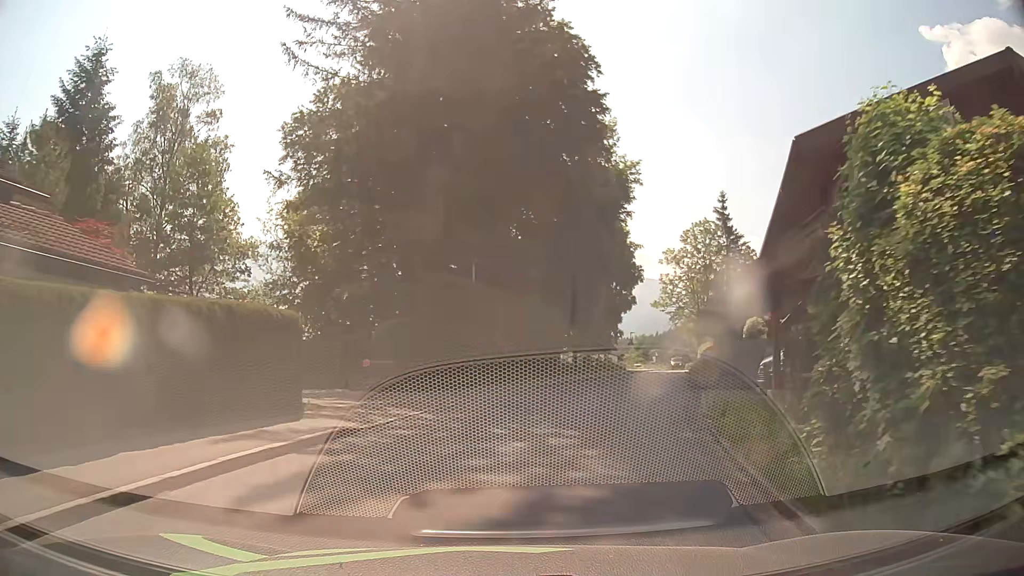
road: tertiary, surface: asphalt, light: Day
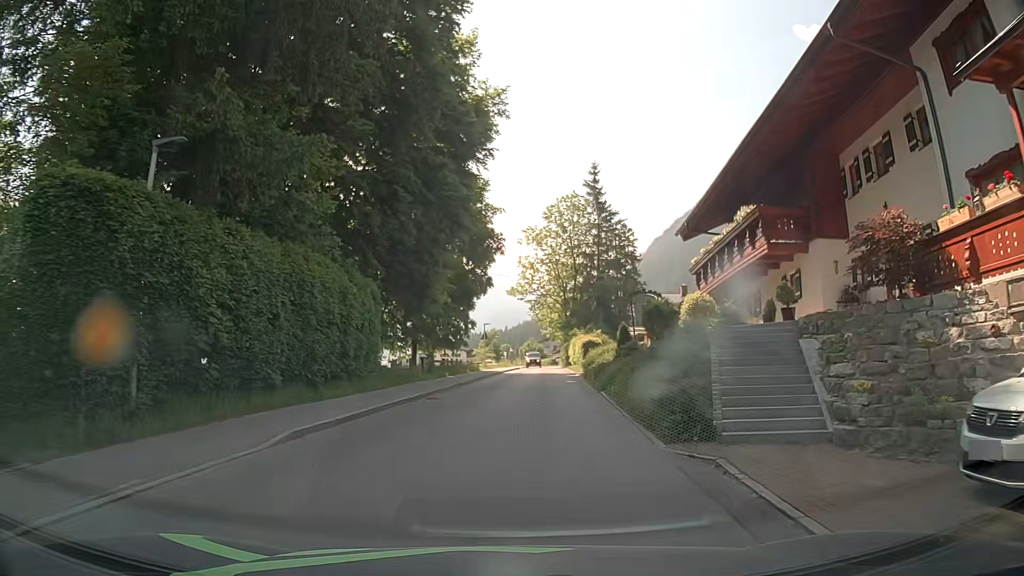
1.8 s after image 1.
(+1.6, +13.8) m; +13°
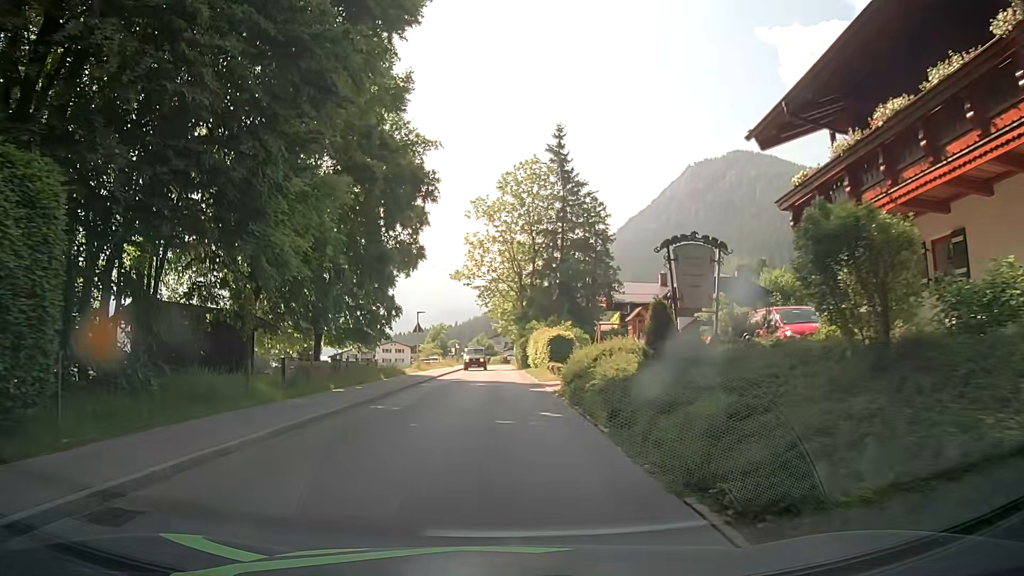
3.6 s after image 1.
(+0.6, +14.1) m; +3°
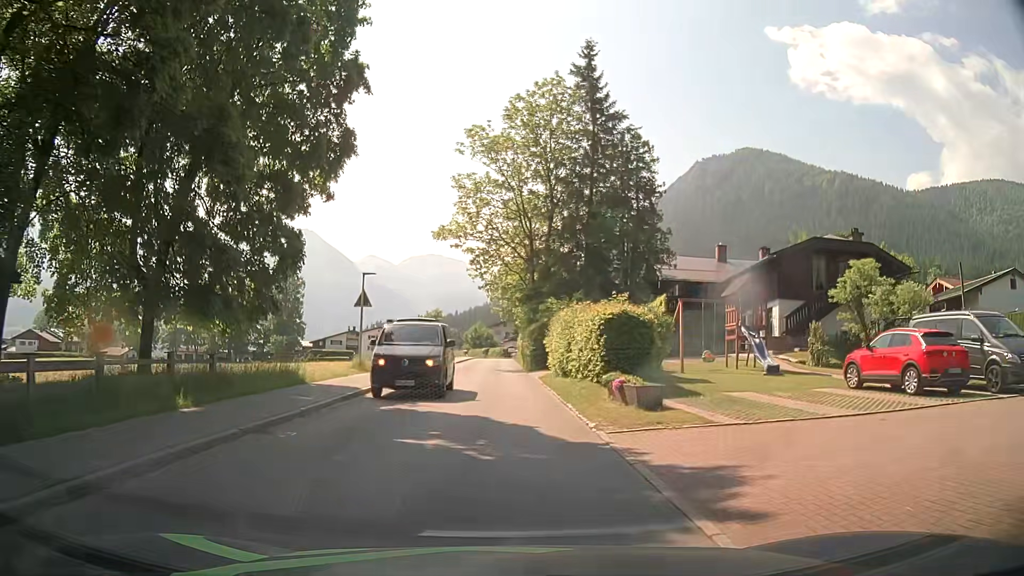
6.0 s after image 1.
(+0.2, +19.0) m; +2°
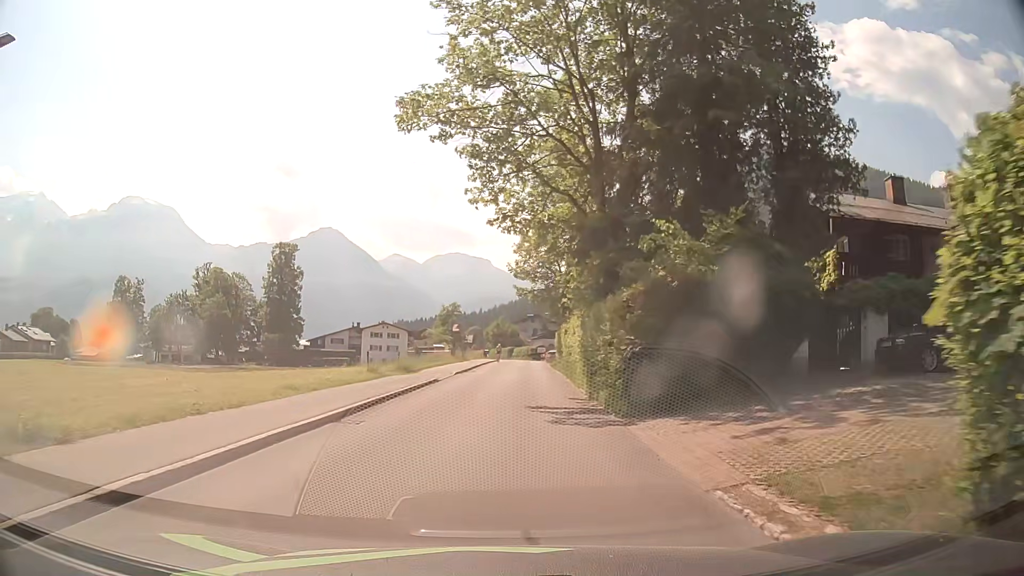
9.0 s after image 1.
(-0.8, +23.7) m; -3°
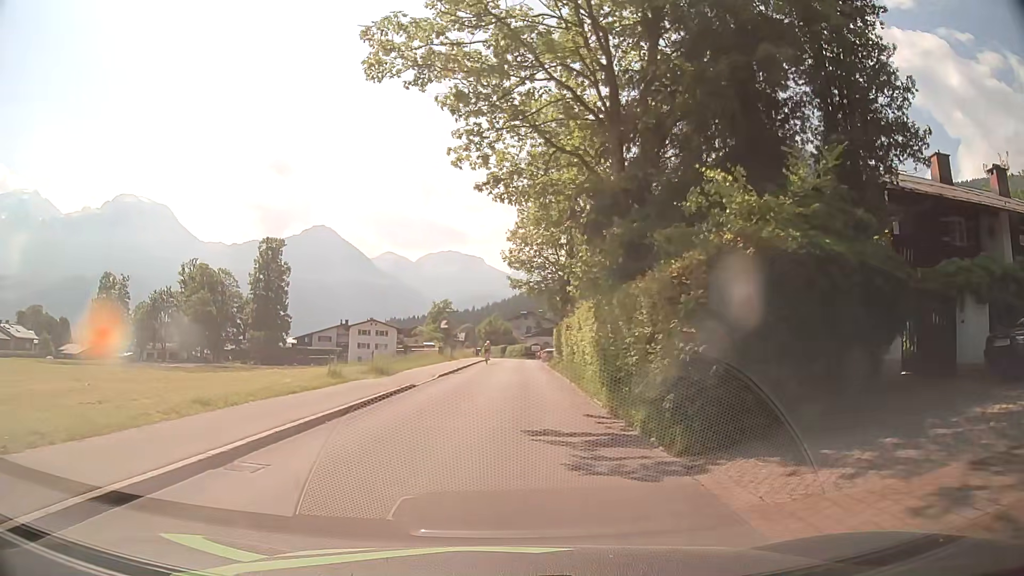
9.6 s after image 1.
(0.0, +4.7) m; +1°
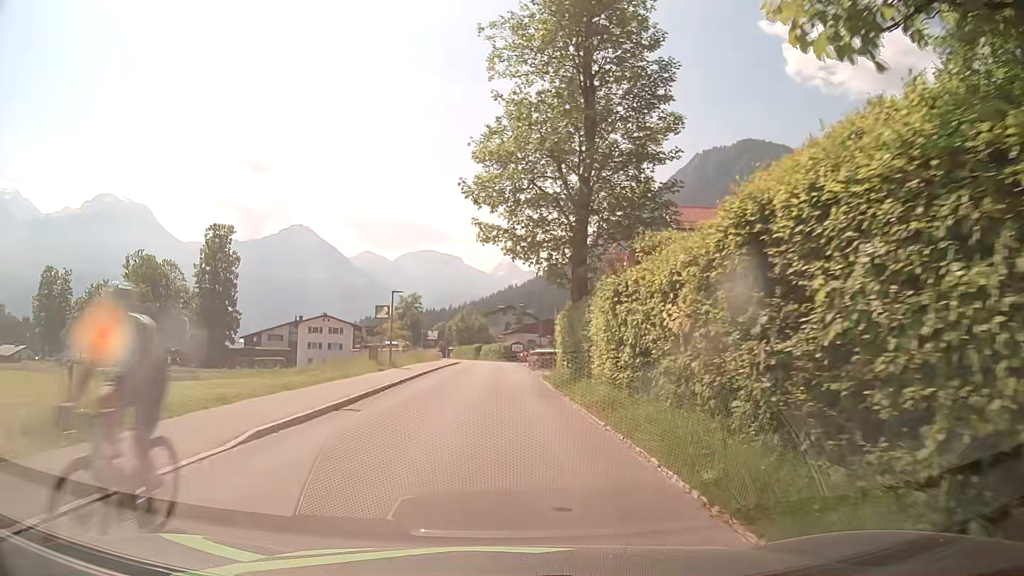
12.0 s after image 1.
(+0.5, +18.7) m; +2°
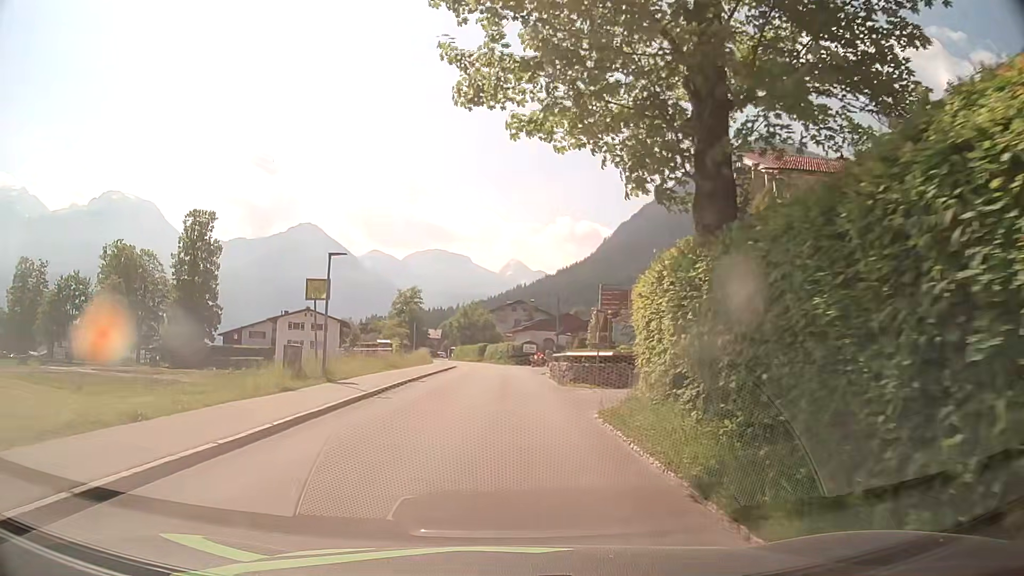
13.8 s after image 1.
(-0.2, +14.0) m; -1°
